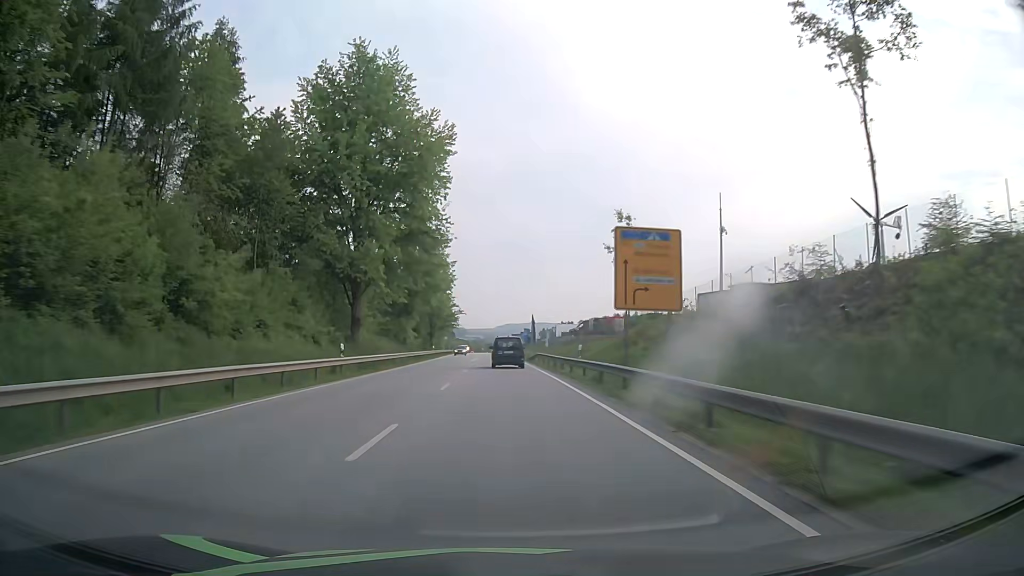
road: primary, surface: asphalt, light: Day
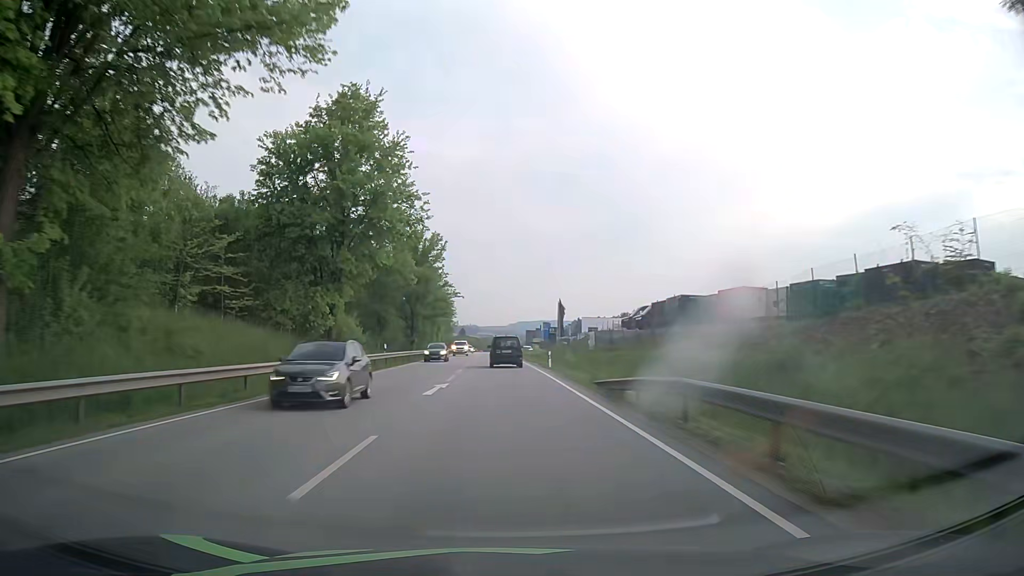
(-0.4, +39.0) m; -1°
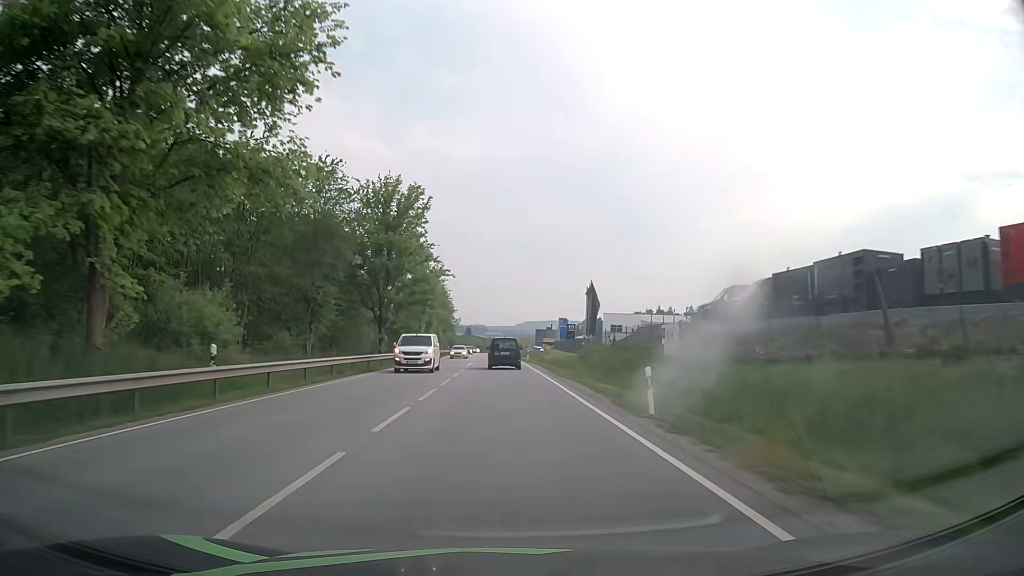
(-0.2, +26.0) m; -1°
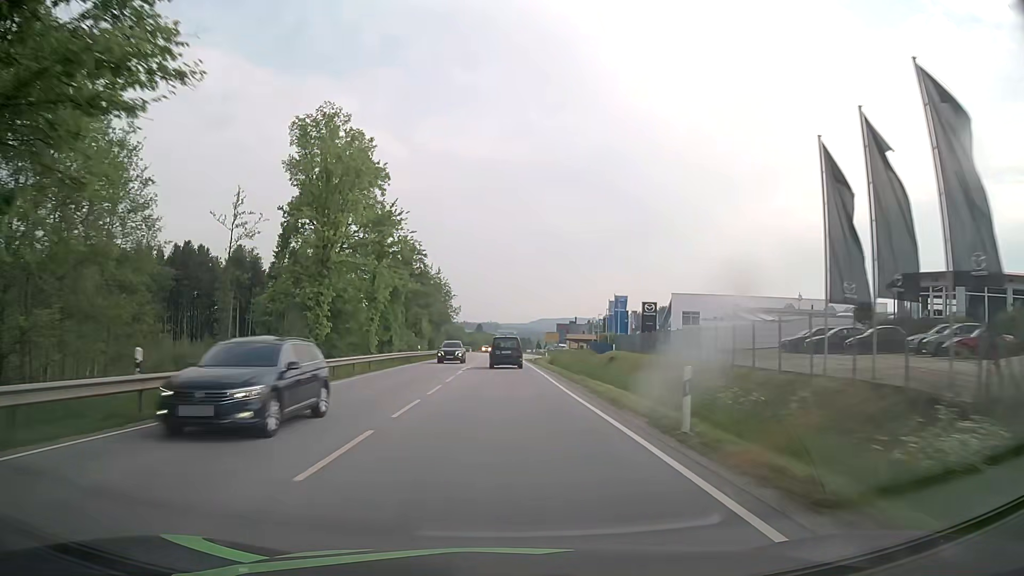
(-0.4, +52.0) m; -1°
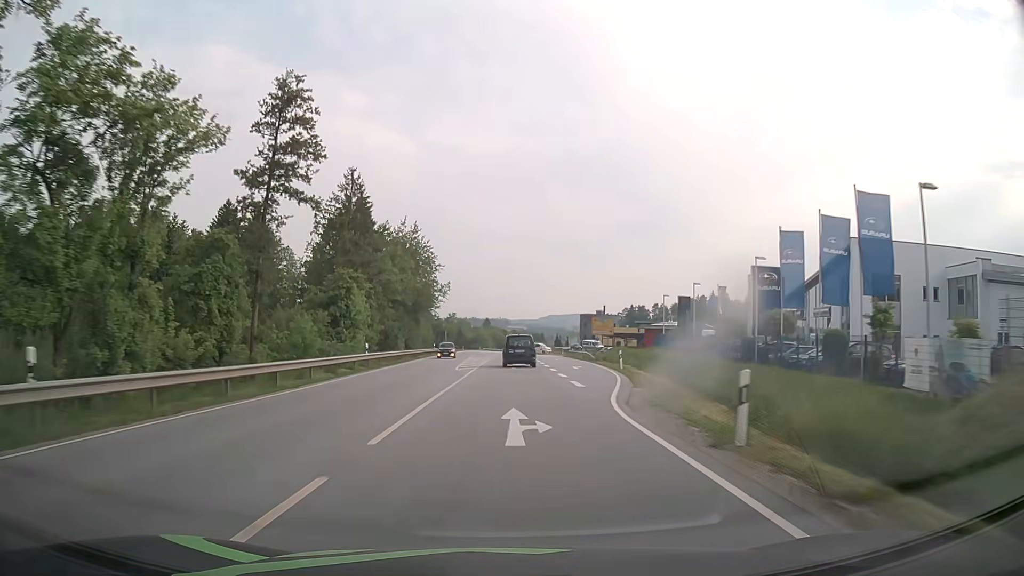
(-0.3, +51.8) m; -1°
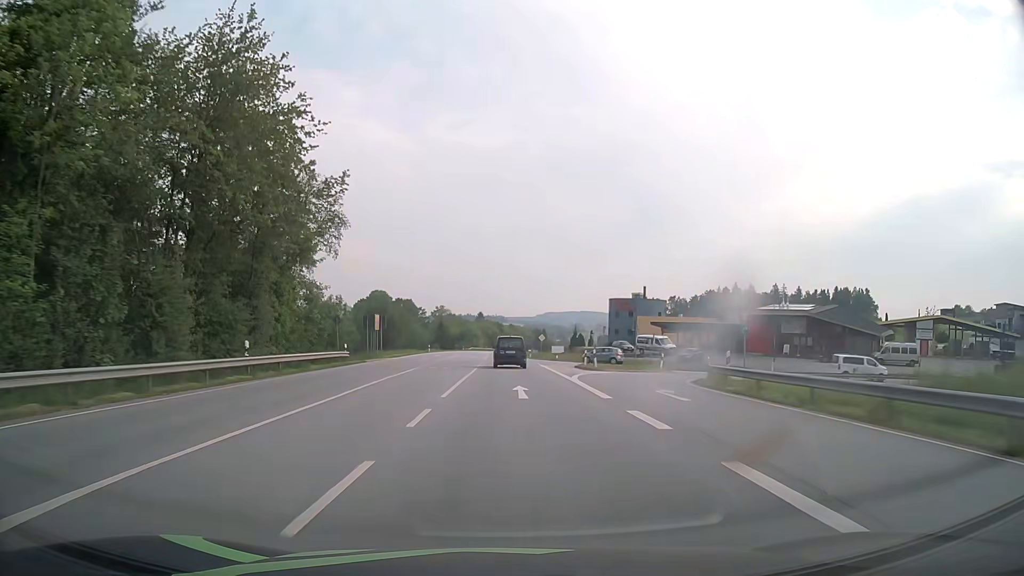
(-0.1, +64.4) m; 0°
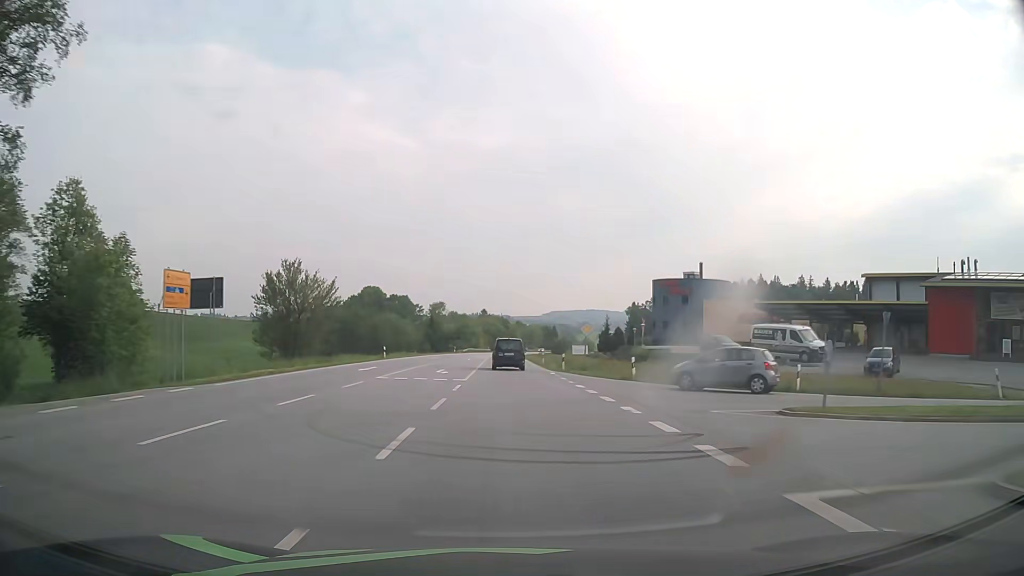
(-0.1, +38.6) m; 0°
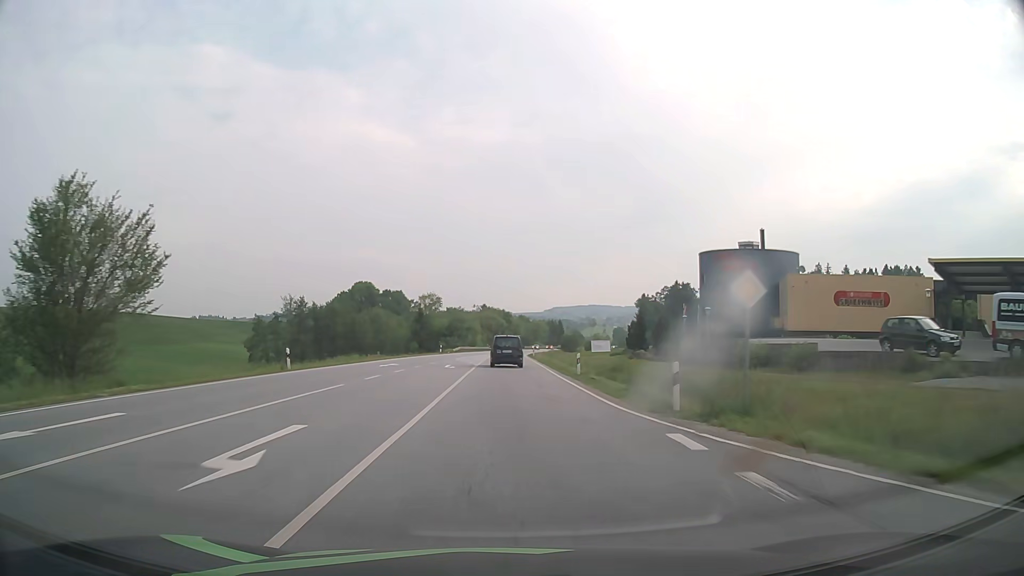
(0.0, +25.8) m; 0°
(0, +10) (0, +20) (0, +30) (0, +40) (0, +50) (0, +60) (0, +70) (0, +80) (0, +90) (+1, +100) m
